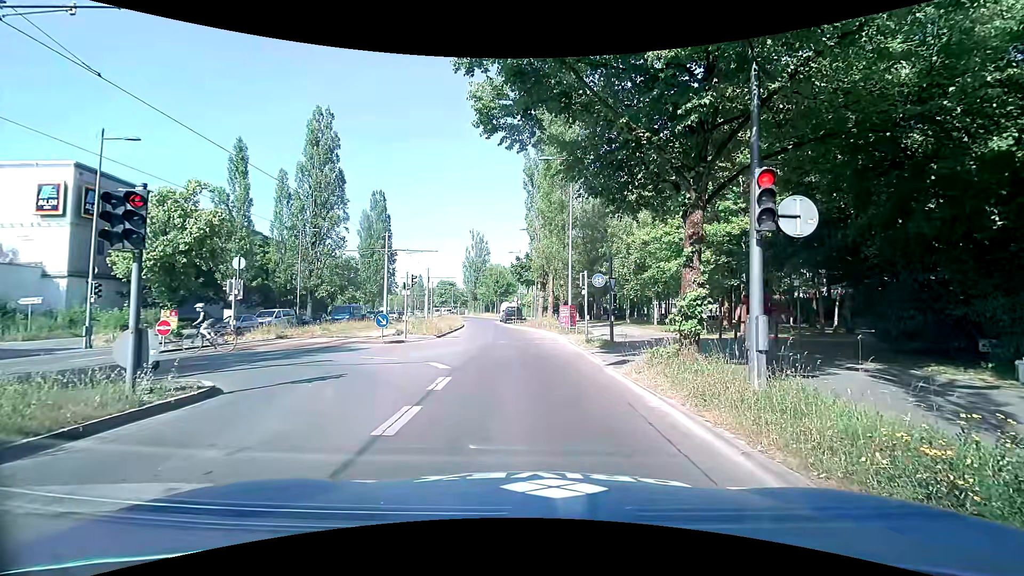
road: secondary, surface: asphalt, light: Day
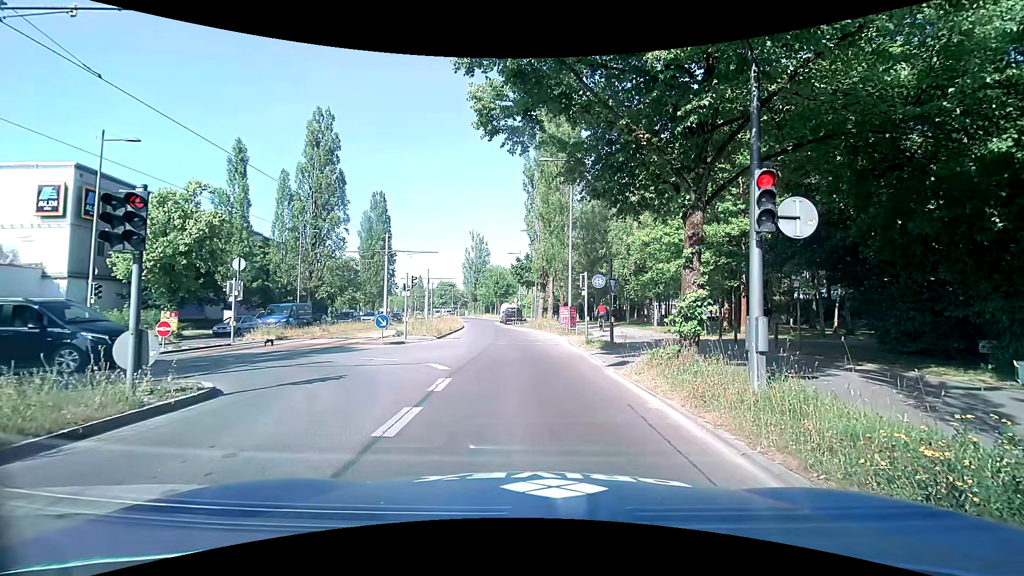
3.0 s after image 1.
(0.0, +0.1) m; 0°
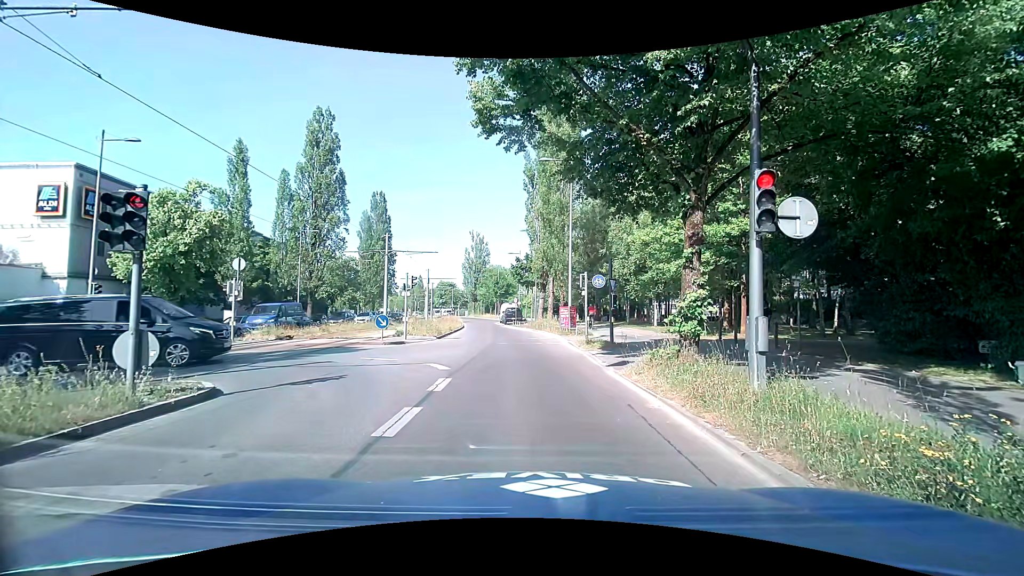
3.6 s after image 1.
(0.0, 0.0) m; 0°
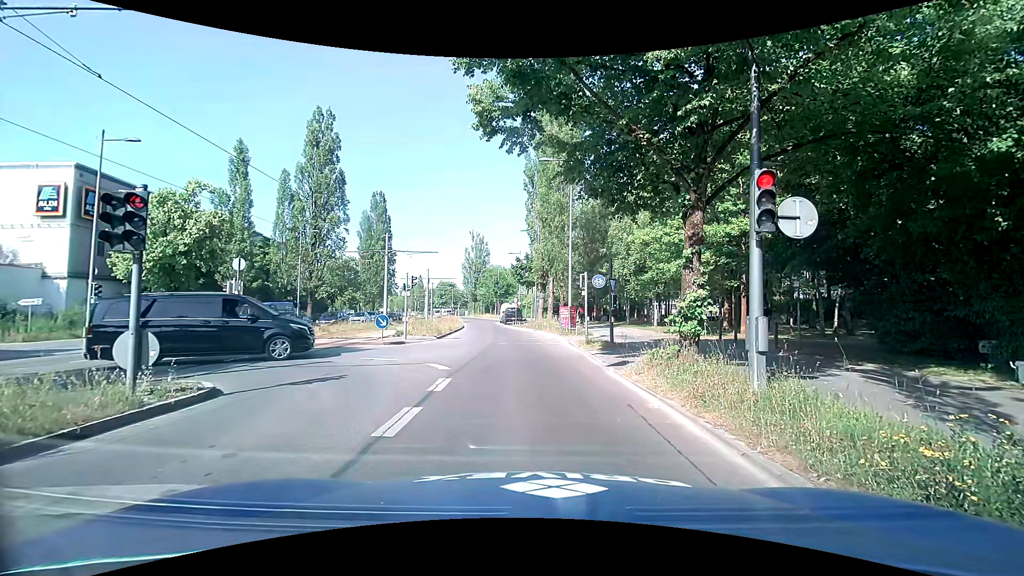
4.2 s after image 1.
(0.0, 0.0) m; 0°
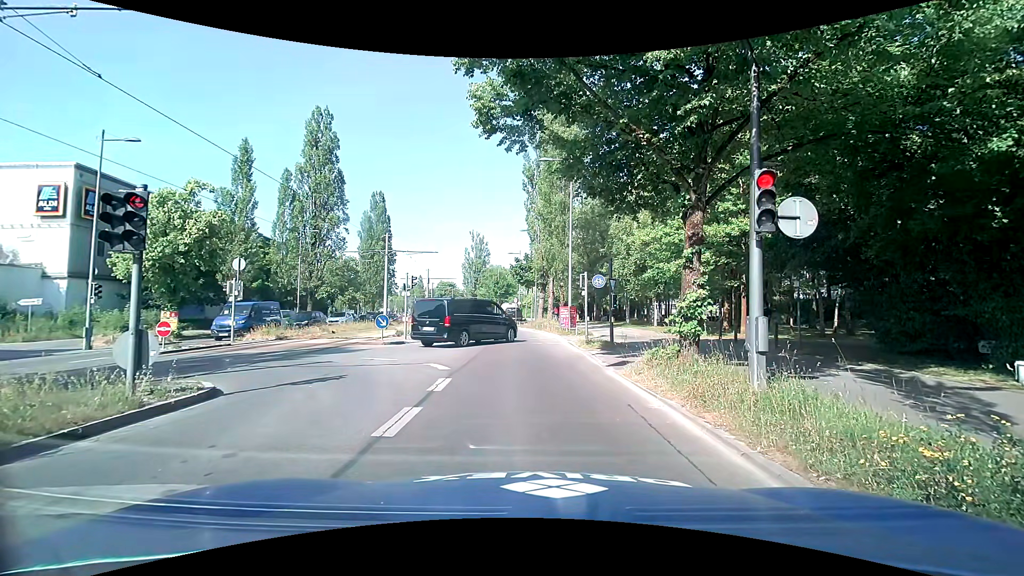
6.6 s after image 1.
(0.0, 0.0) m; 0°
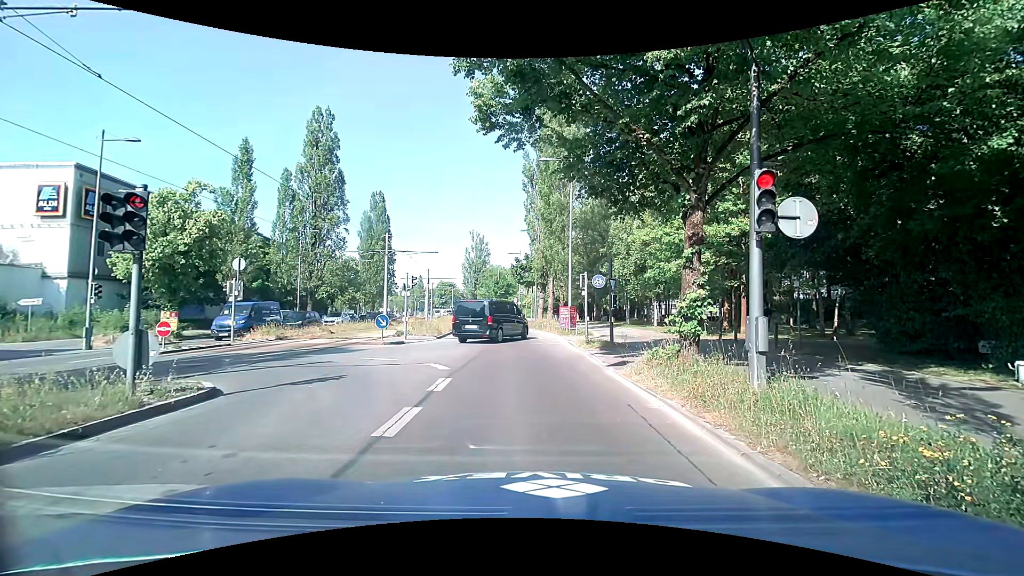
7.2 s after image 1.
(0.0, 0.0) m; 0°
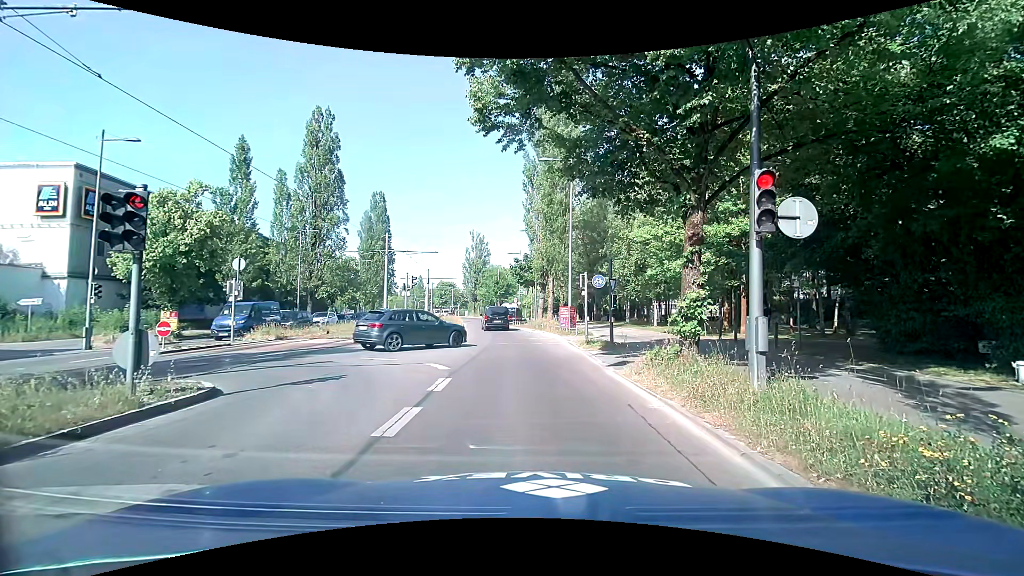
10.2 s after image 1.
(0.0, 0.0) m; 0°
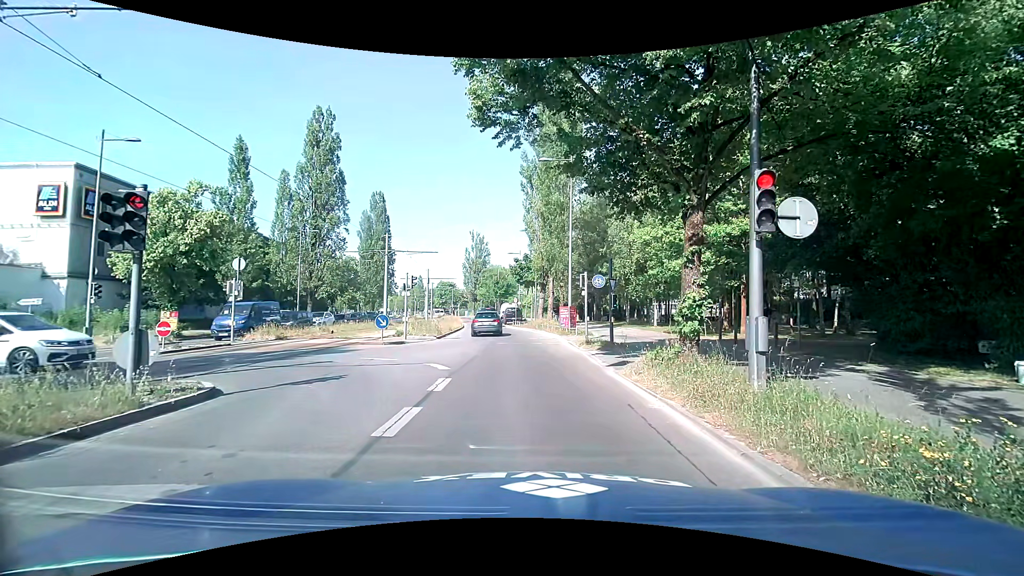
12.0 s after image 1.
(0.0, 0.0) m; 0°
